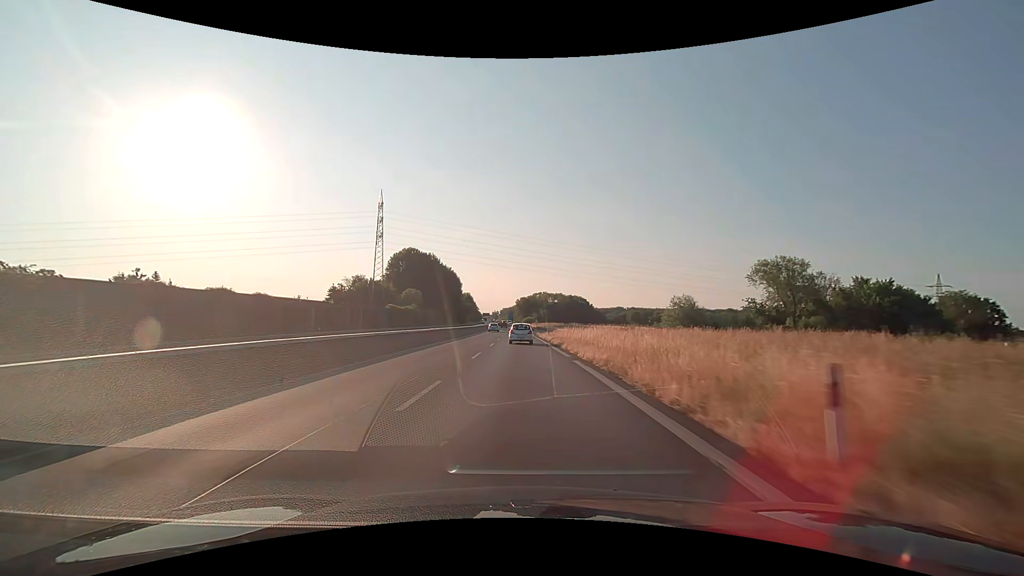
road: trunk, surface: asphalt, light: Day
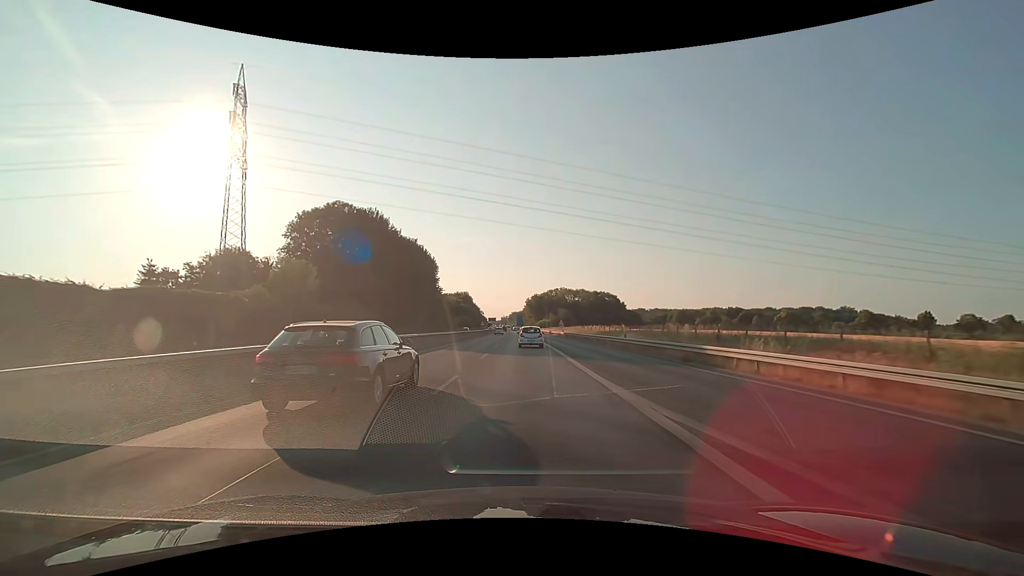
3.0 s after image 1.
(-0.6, +73.3) m; -1°
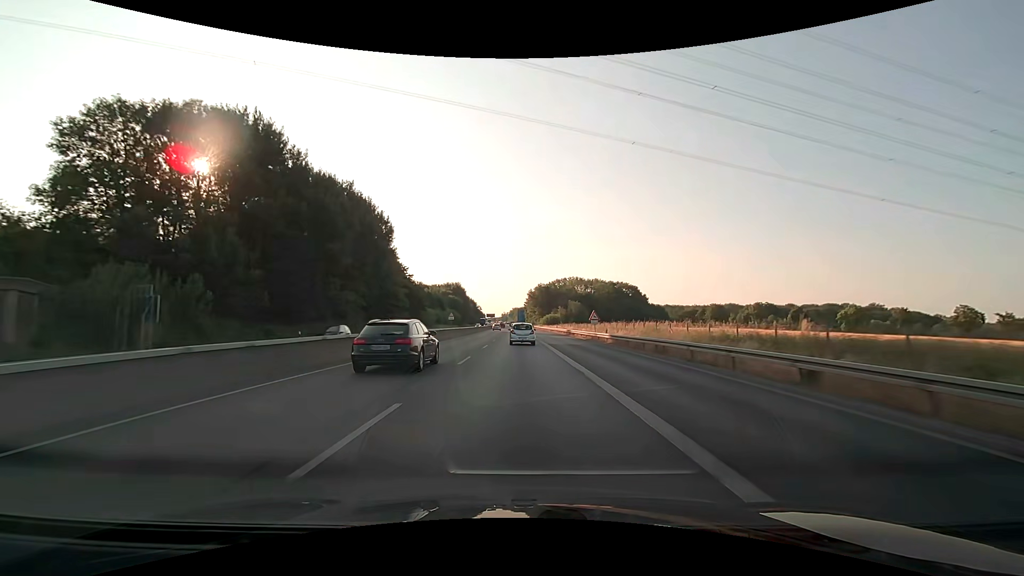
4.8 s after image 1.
(+0.1, +43.2) m; 0°
(0, +10) (0, +20) (0, +30) (0, +40) (0, +50) (-1, +60) (-1, +70) (-1, +80) (-1, +90) (-1, +100) m
